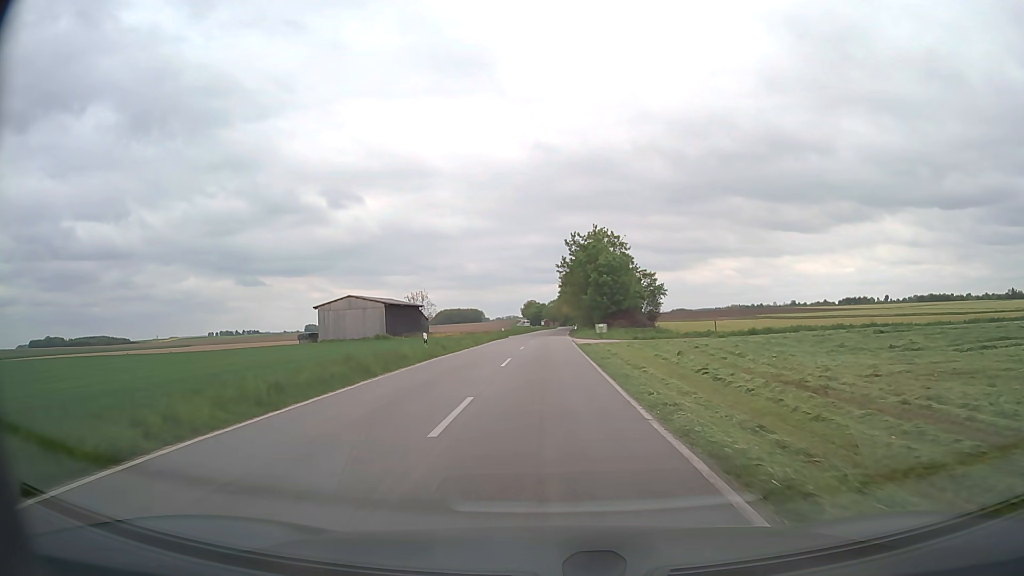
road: tertiary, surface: asphalt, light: Day
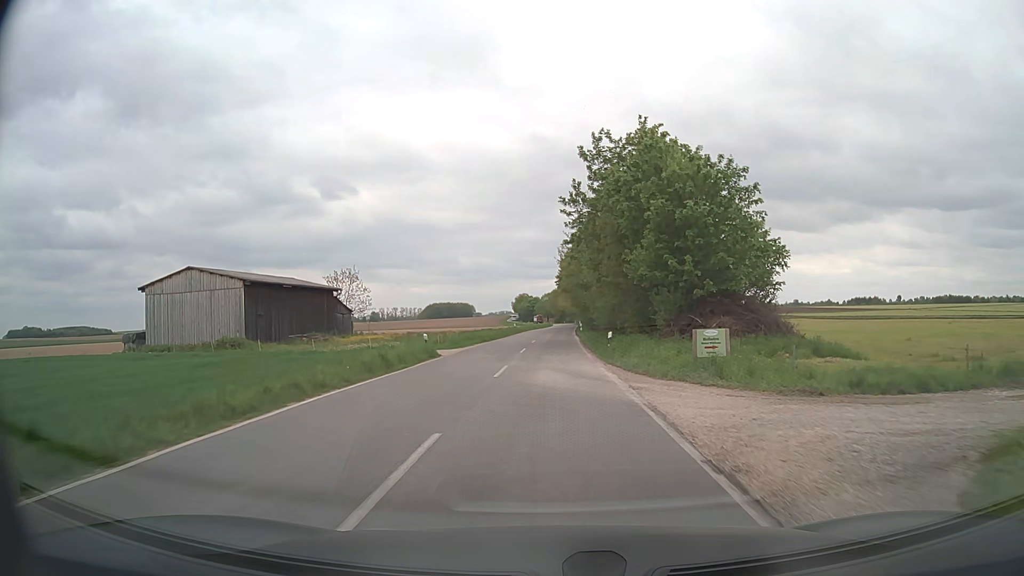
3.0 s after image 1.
(-0.1, +40.1) m; 0°
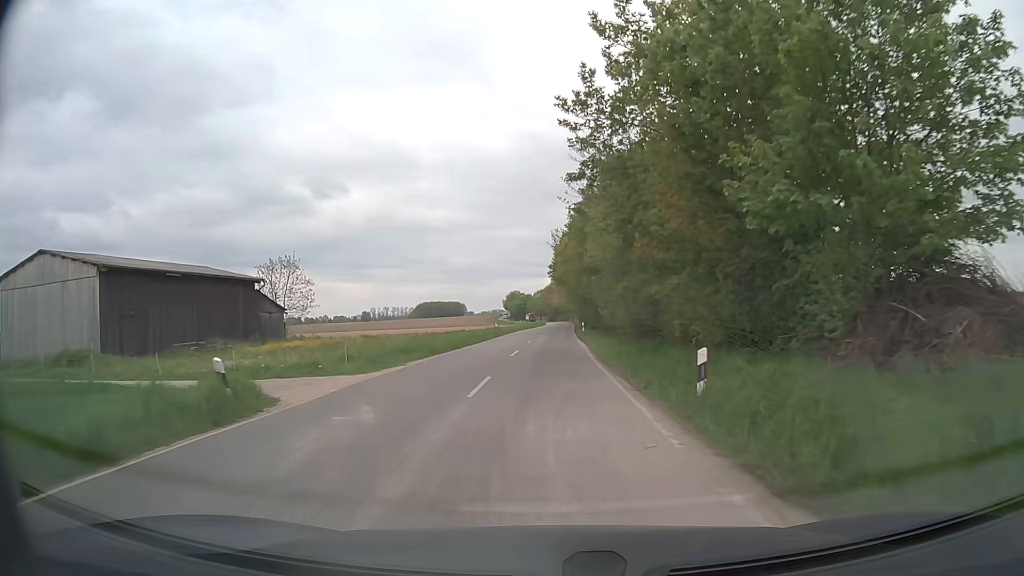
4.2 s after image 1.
(+0.1, +16.6) m; +1°
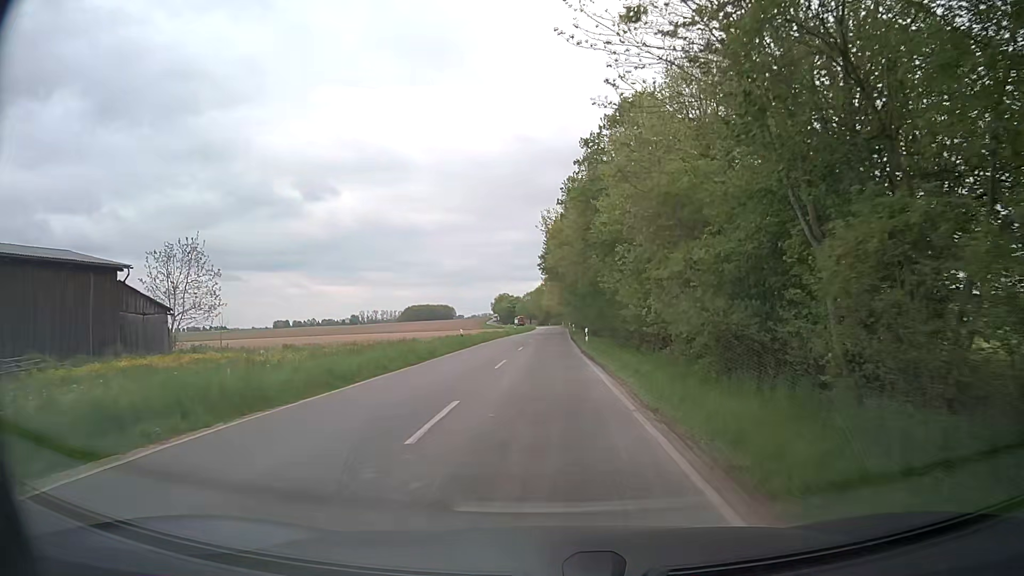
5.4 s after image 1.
(0.0, +16.2) m; 0°
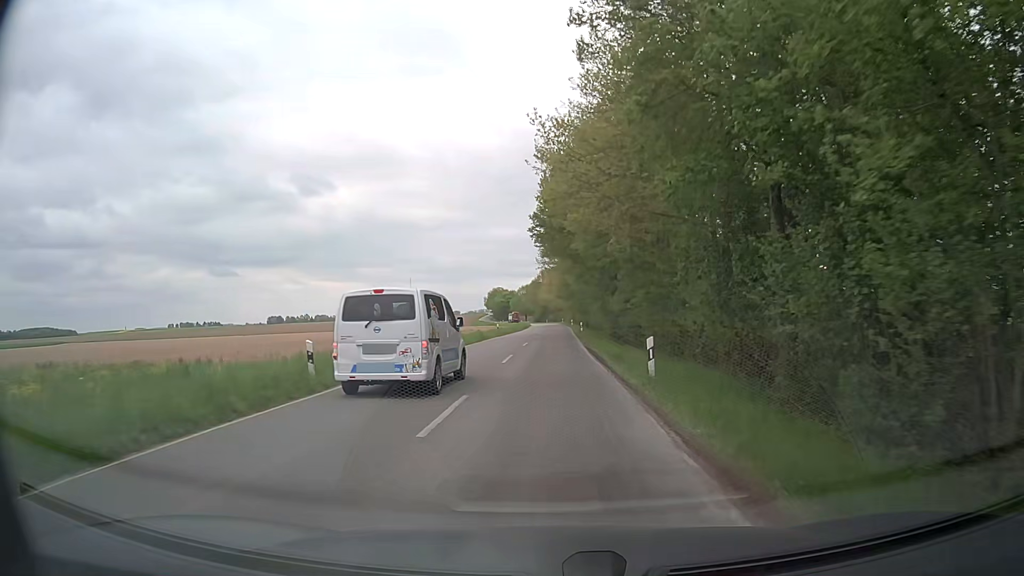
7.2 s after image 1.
(+0.1, +23.9) m; +1°
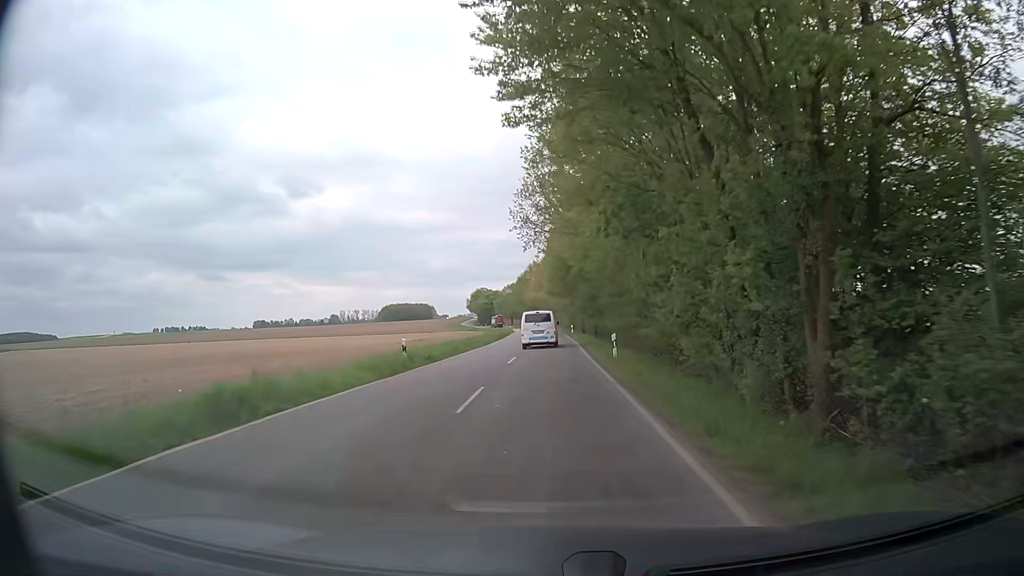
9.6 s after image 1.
(0.0, +34.0) m; 0°
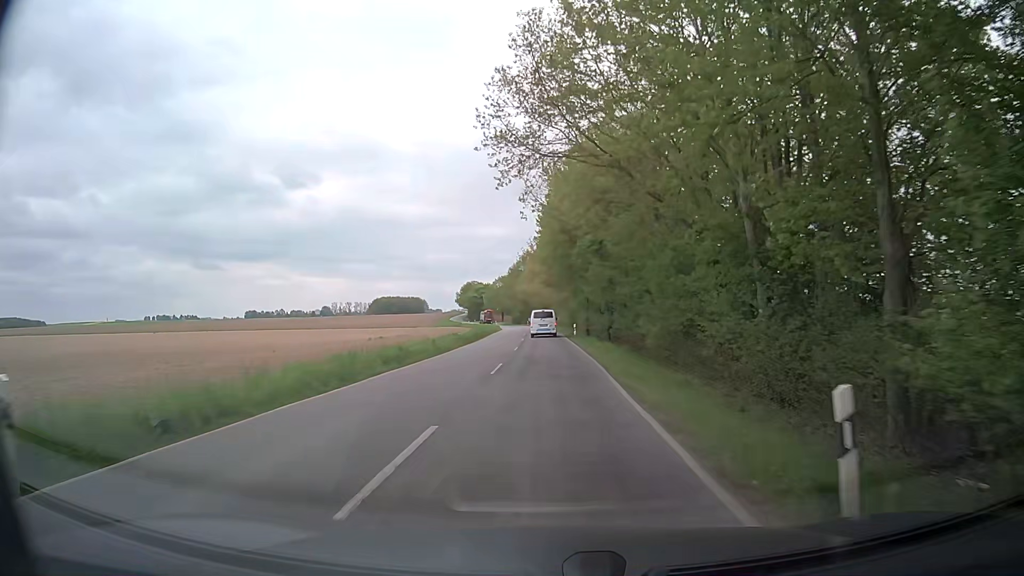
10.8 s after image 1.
(+0.1, +17.6) m; +1°
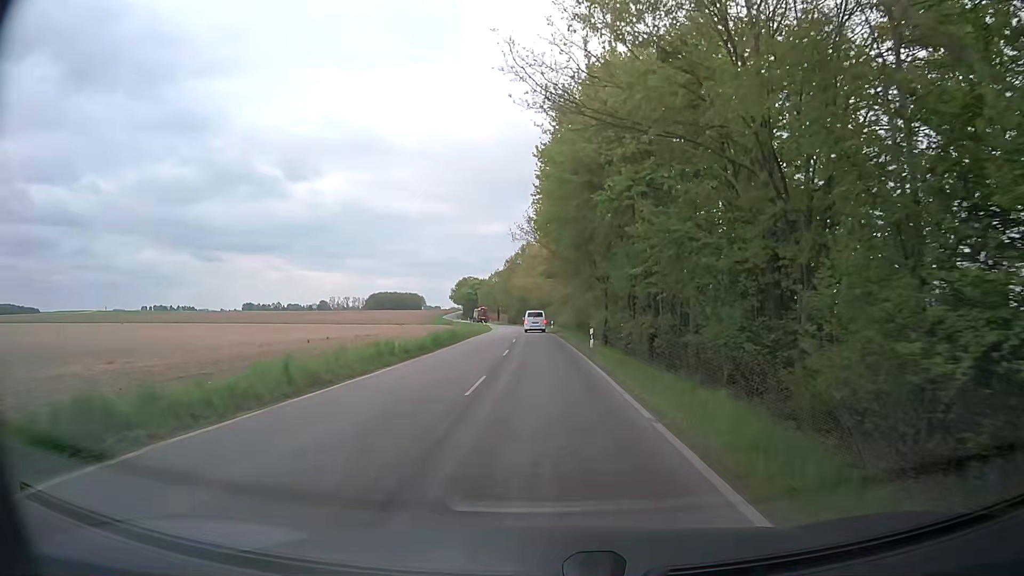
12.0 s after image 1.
(-0.2, +16.8) m; -1°
(0, +10) (0, +20) (0, +30) (0, +40) (0, +50) (0, +60) (-1, +70) (-1, +80) (-1, +90) (-2, +100) m
